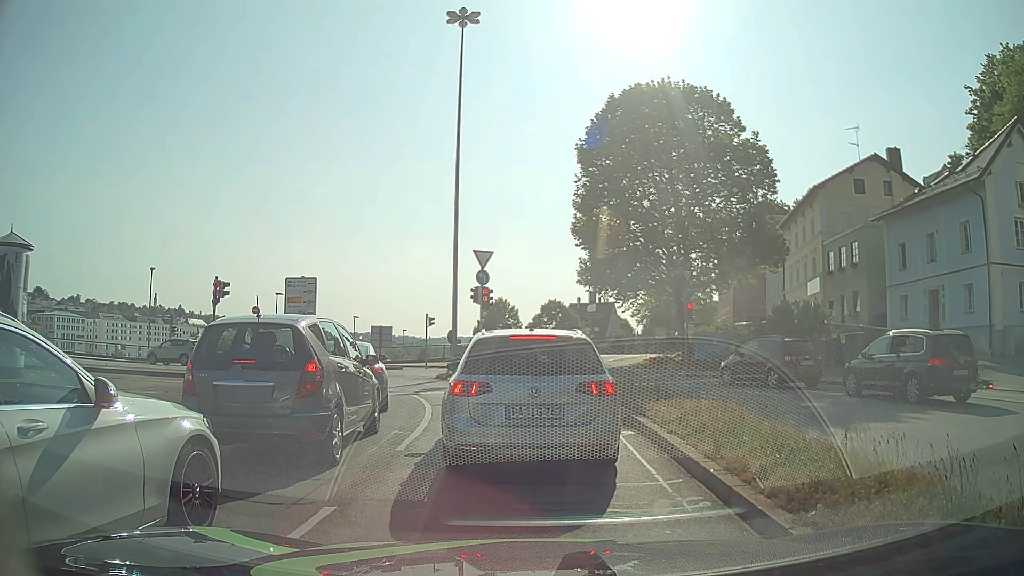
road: primary_link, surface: asphalt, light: Day
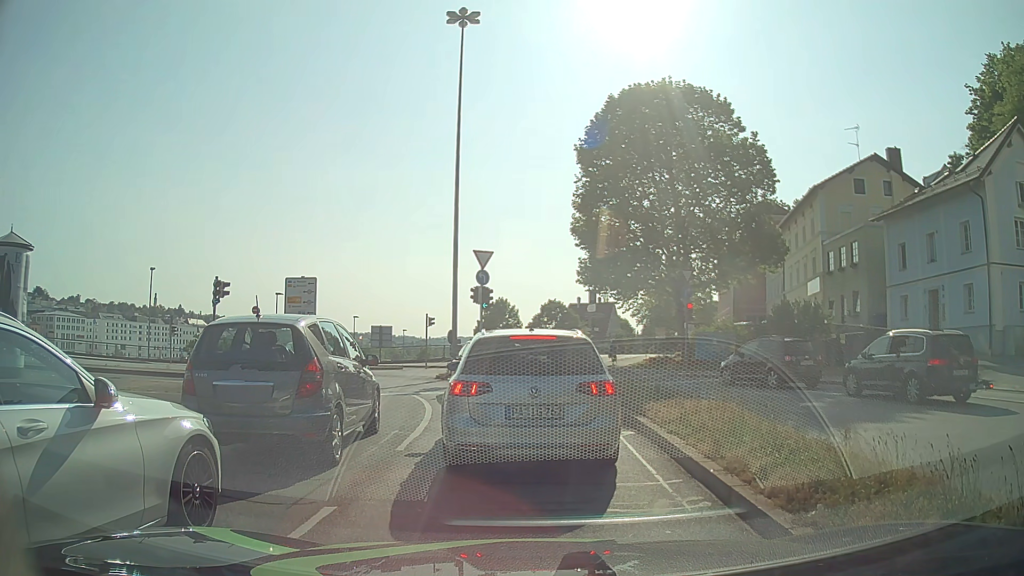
(0.0, 0.0) m; 0°
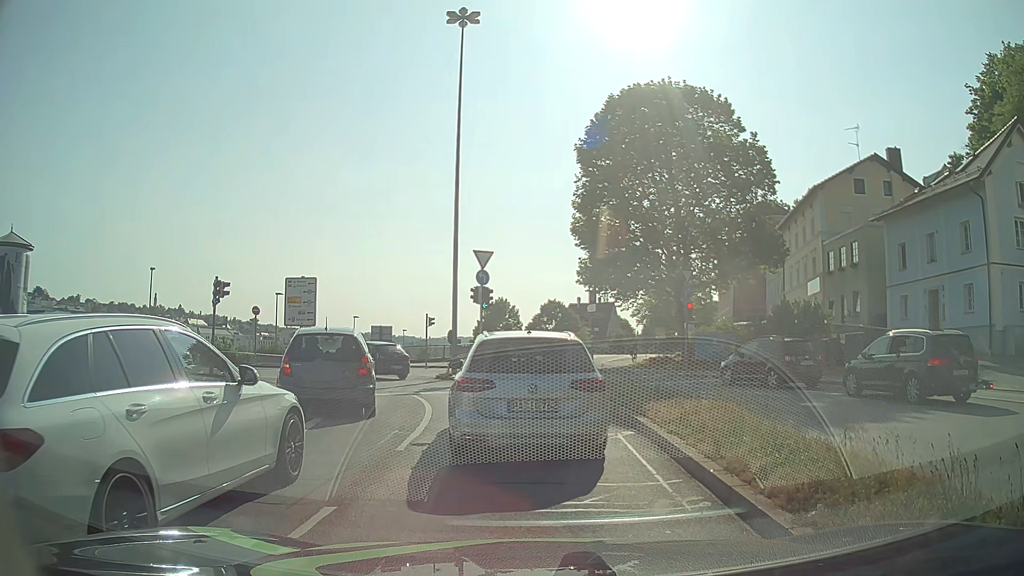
(0.0, 0.0) m; 0°
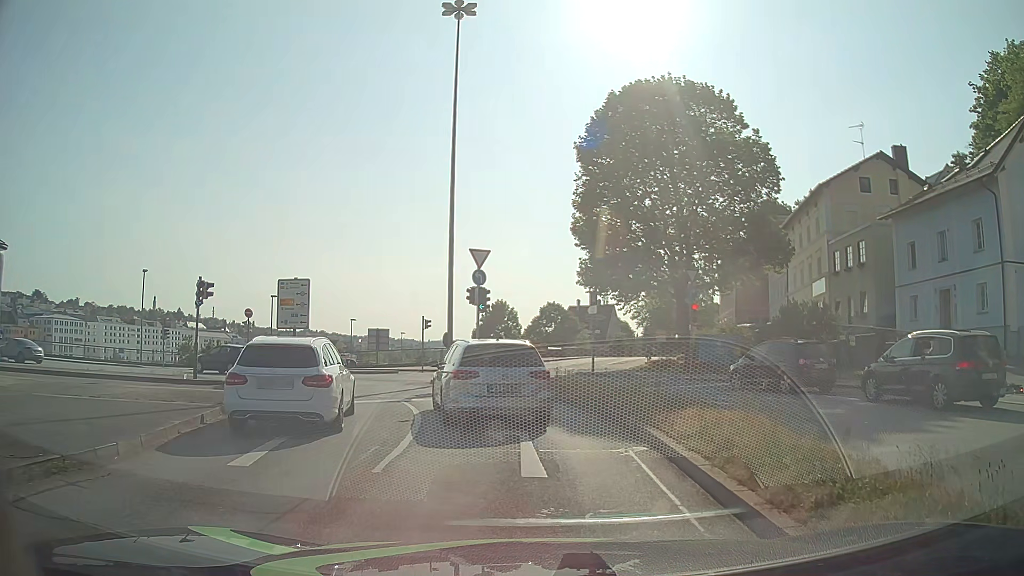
(0.0, +1.3) m; 0°
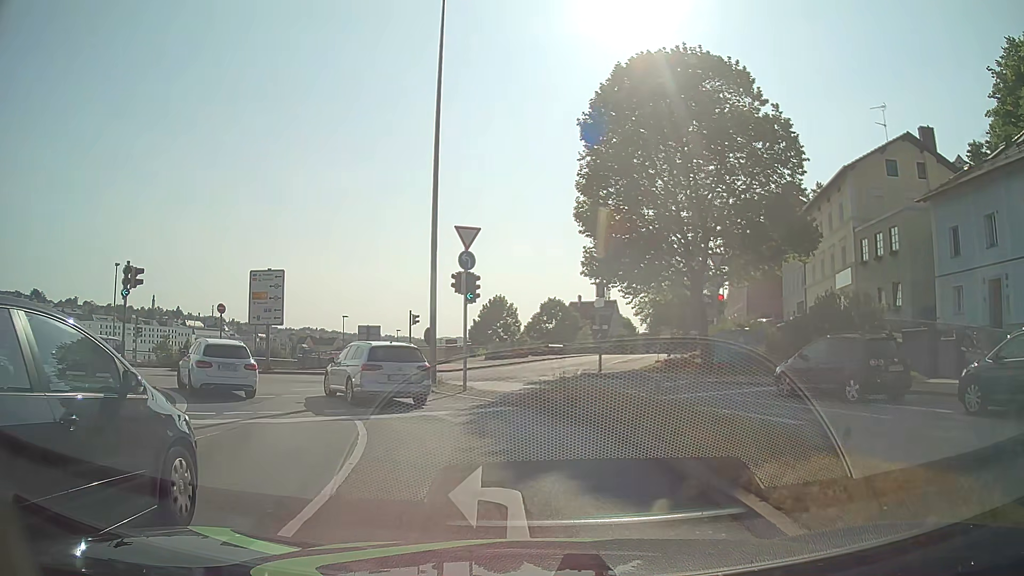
(0.0, +4.6) m; -1°
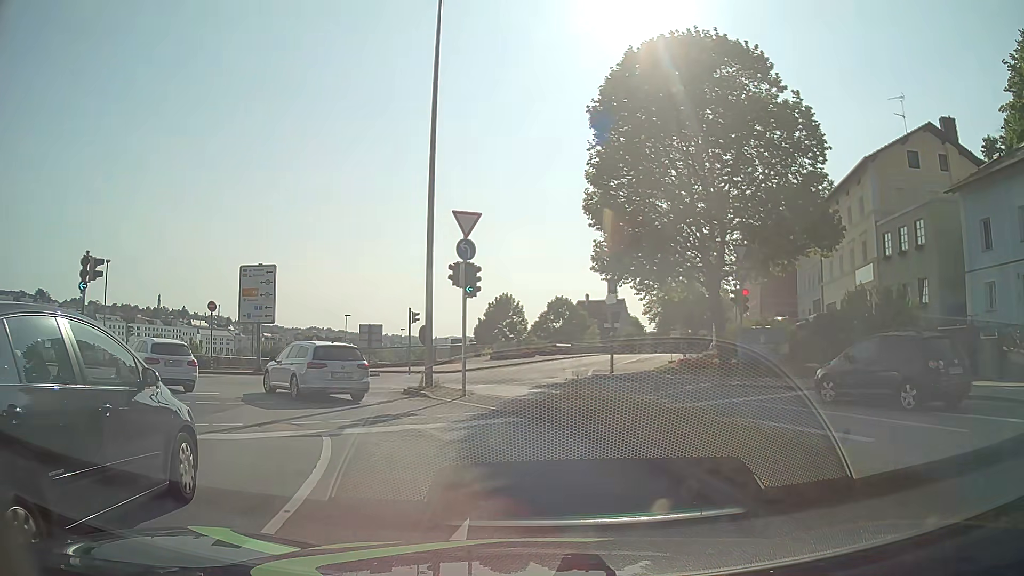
(0.0, +2.4) m; 0°
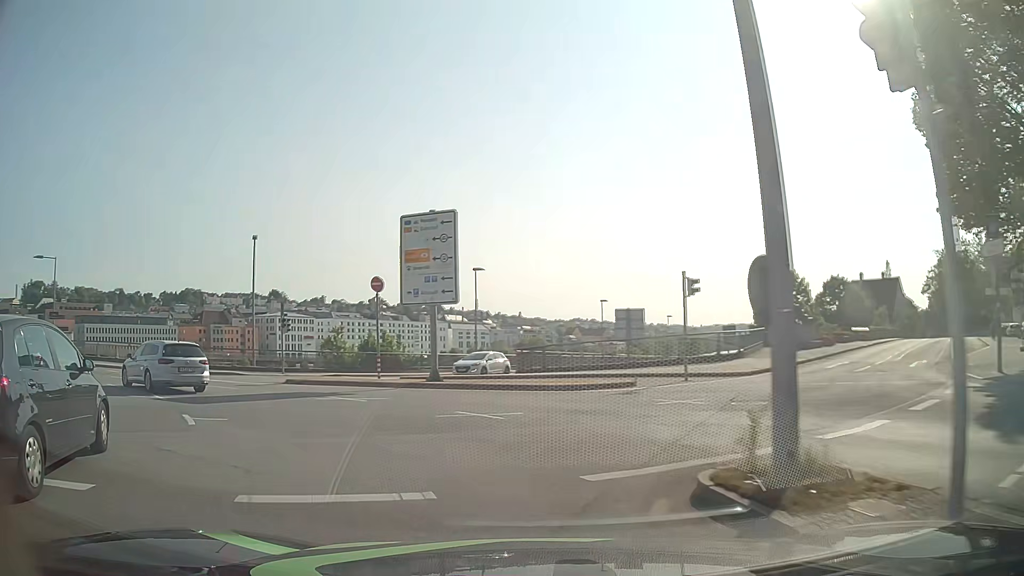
(-2.4, +14.2) m; -23°
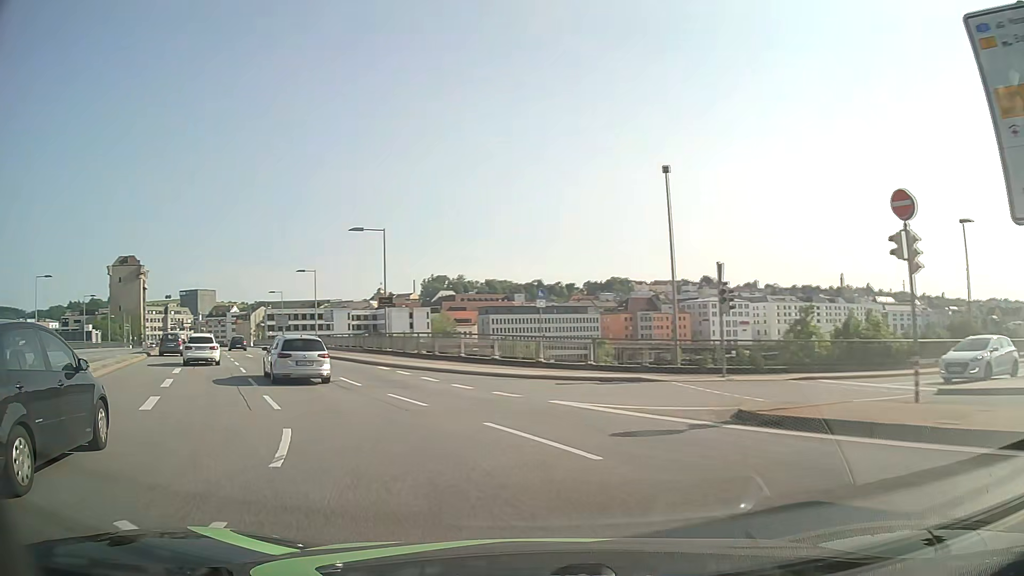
(-4.3, +13.6) m; -36°
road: primary
(-2, +10) (-6, +19) (-11, +28) (-16, +36) (-20, +45) (-25, +54) (-30, +63) (-35, +72) (-39, +80) (-44, +89) m
